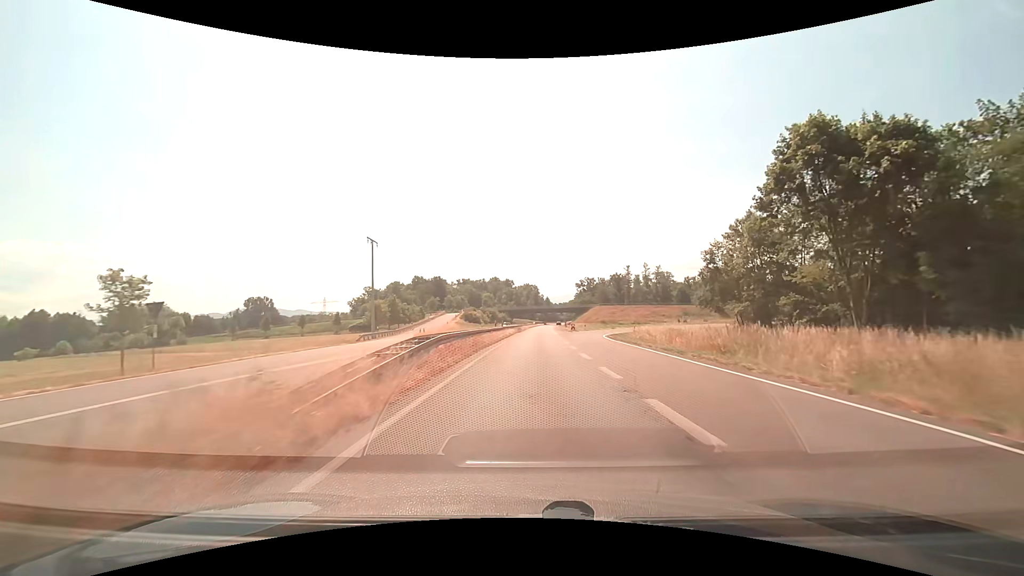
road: trunk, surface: asphalt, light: Day
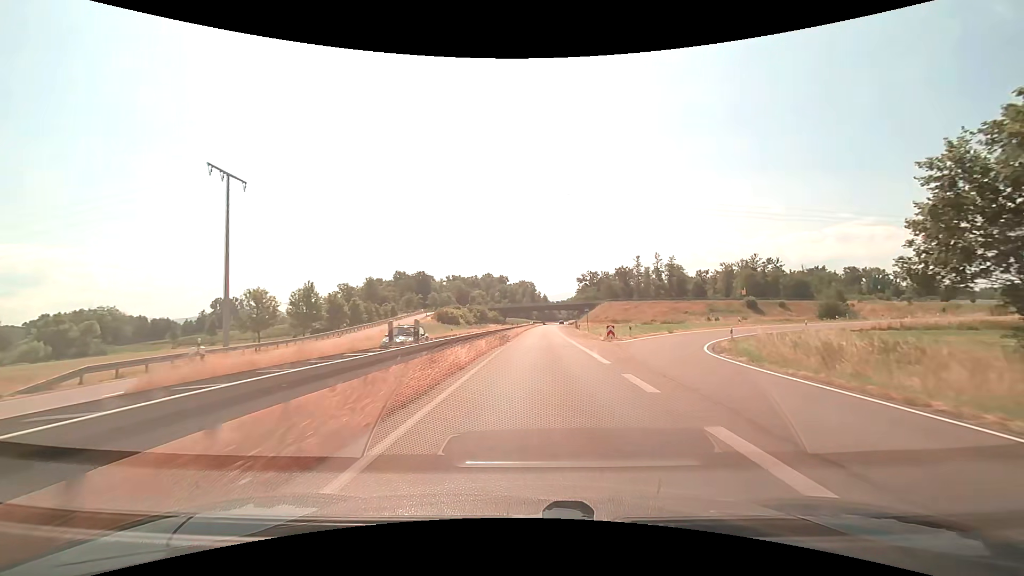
(+0.1, +32.2) m; 0°
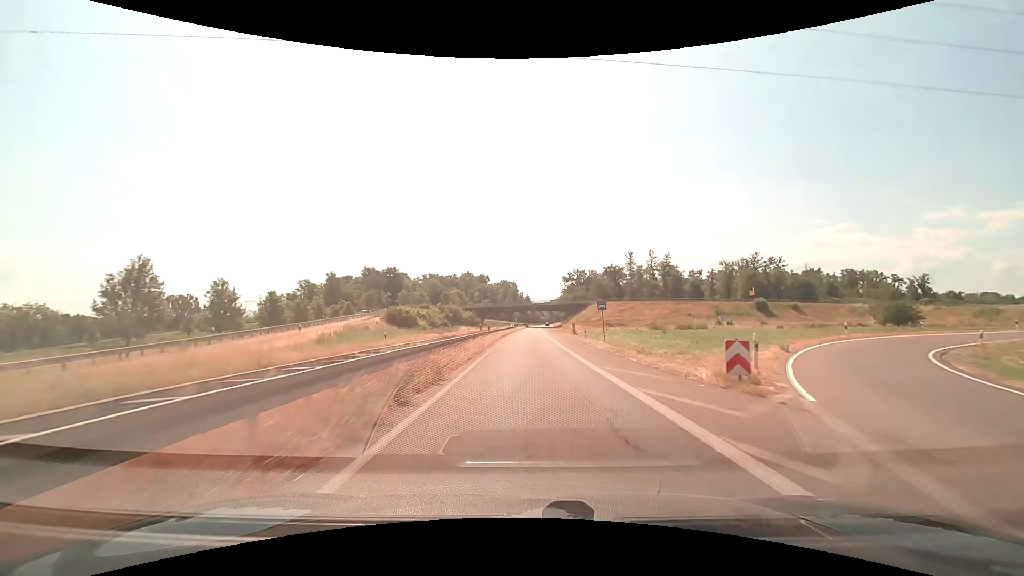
(+0.2, +21.9) m; +2°
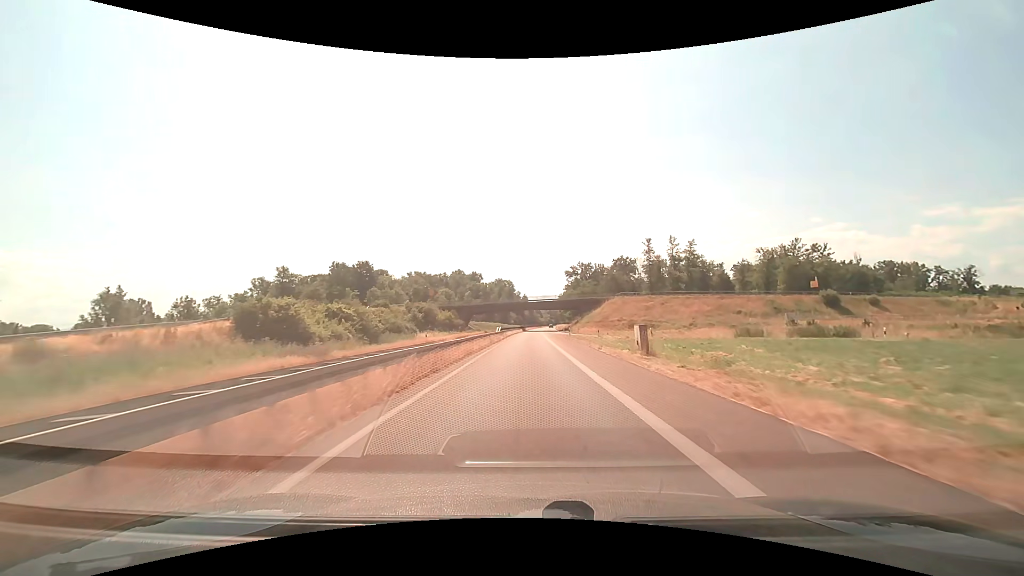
(+0.3, +35.1) m; +1°
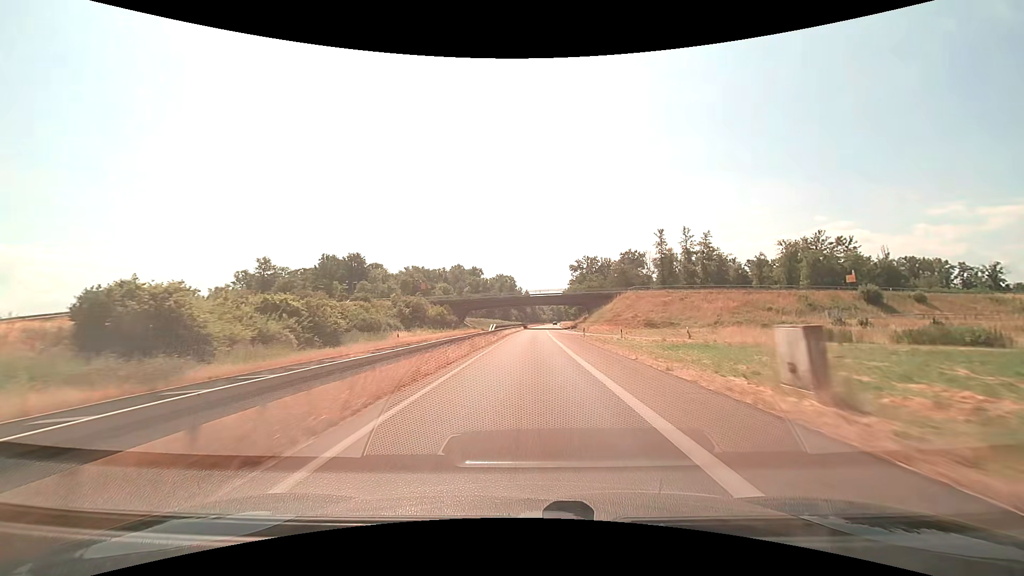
(-0.1, +12.3) m; 0°
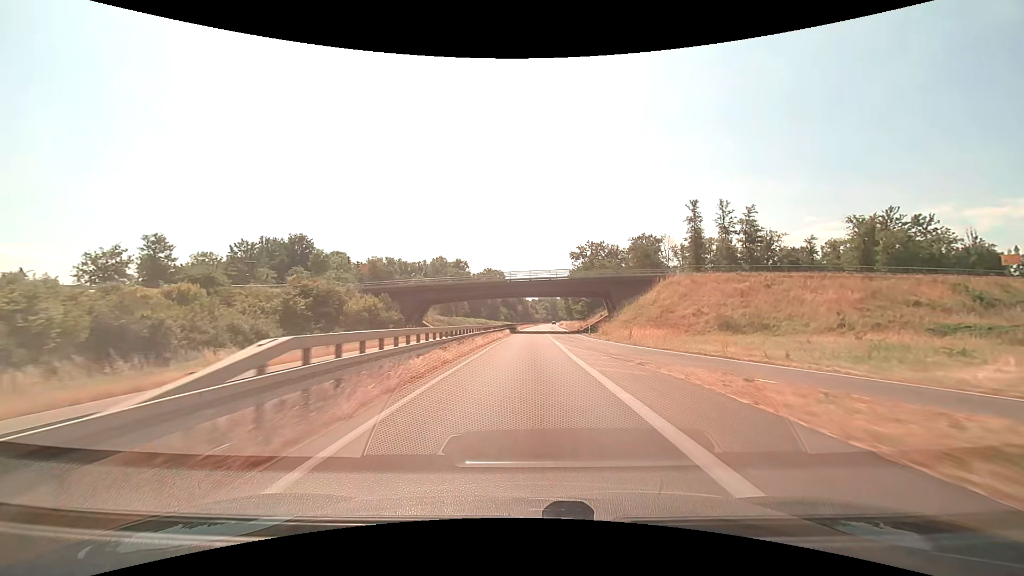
(+0.2, +37.6) m; +1°
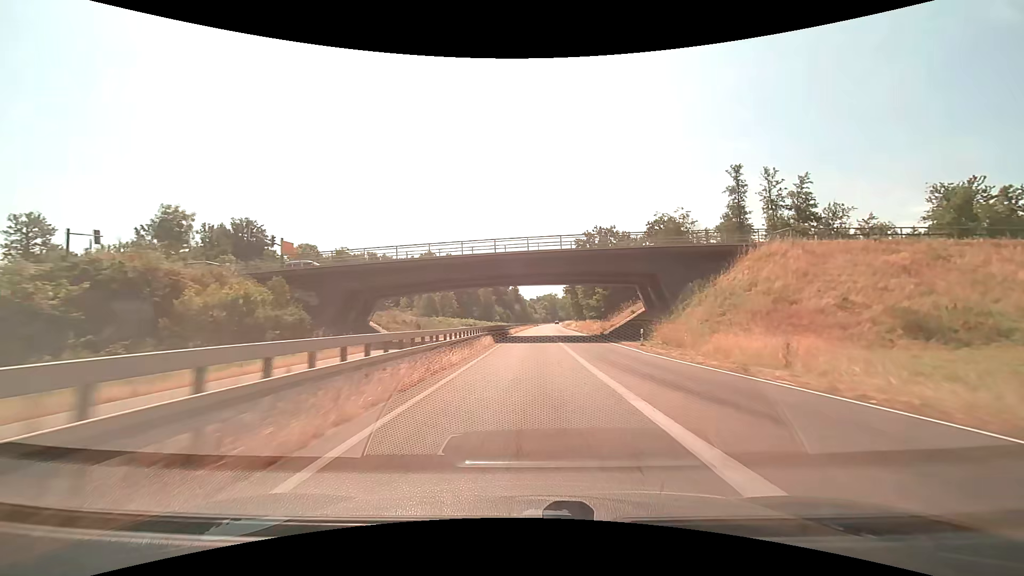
(0.0, +25.4) m; 0°
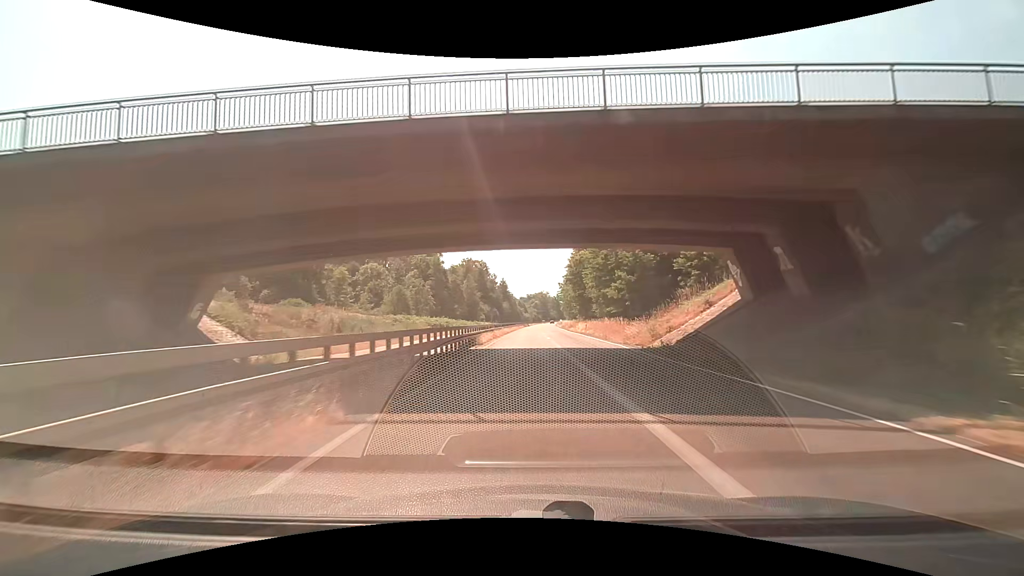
(+0.2, +25.7) m; +1°
(0, +10) (0, +20) (0, +30) (0, +40) (0, +50) (+1, +60) (+1, +70) (+1, +80) (+2, +90) (+2, +100) m
